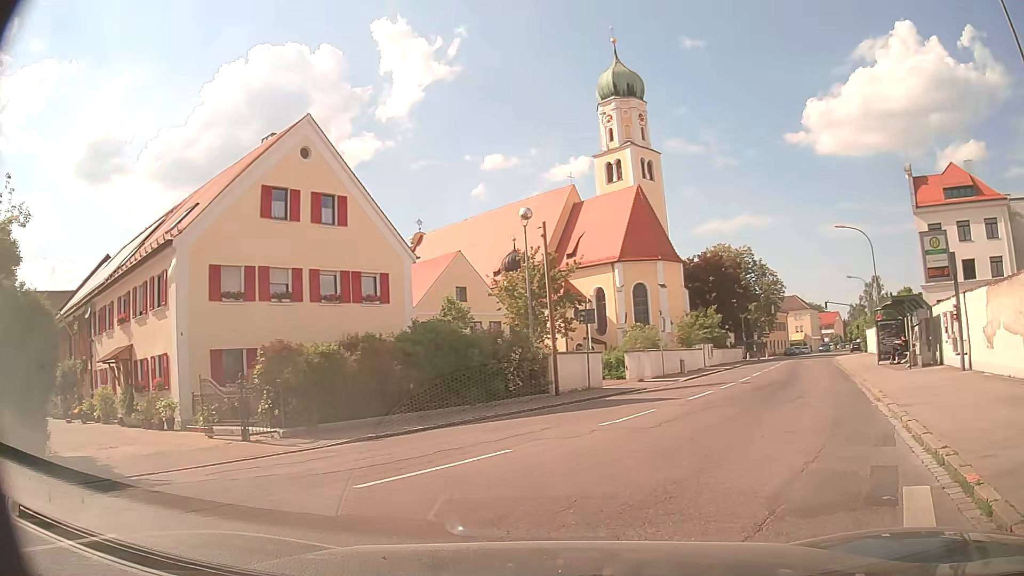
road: tertiary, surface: asphalt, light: Day
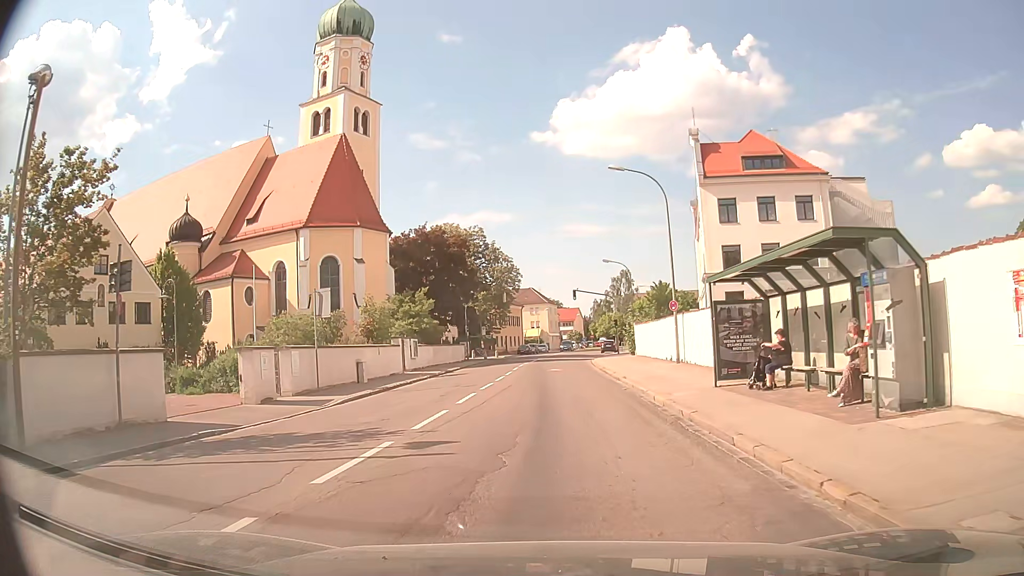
(+4.6, +15.4) m; +22°
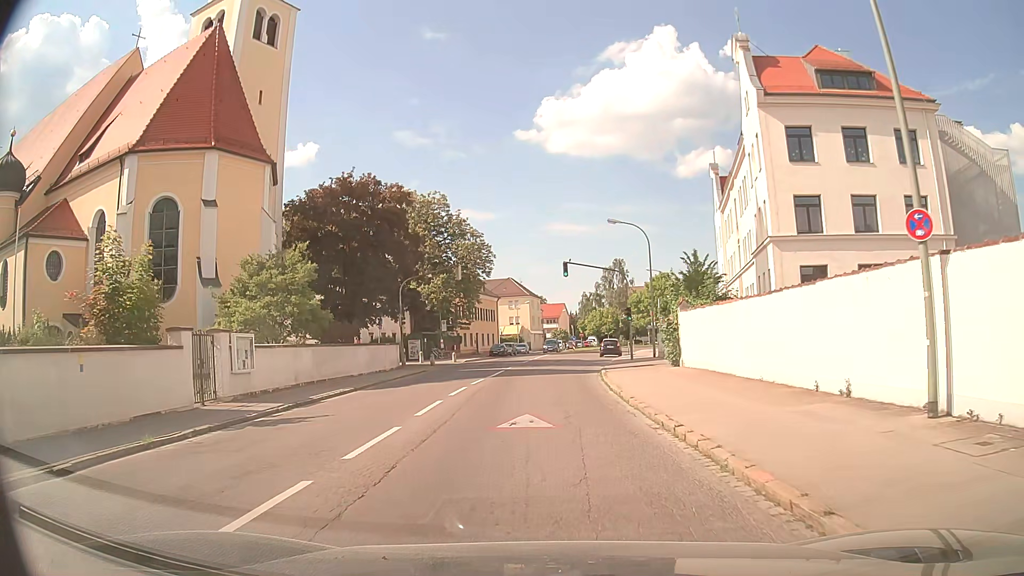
(+0.5, +21.1) m; +2°
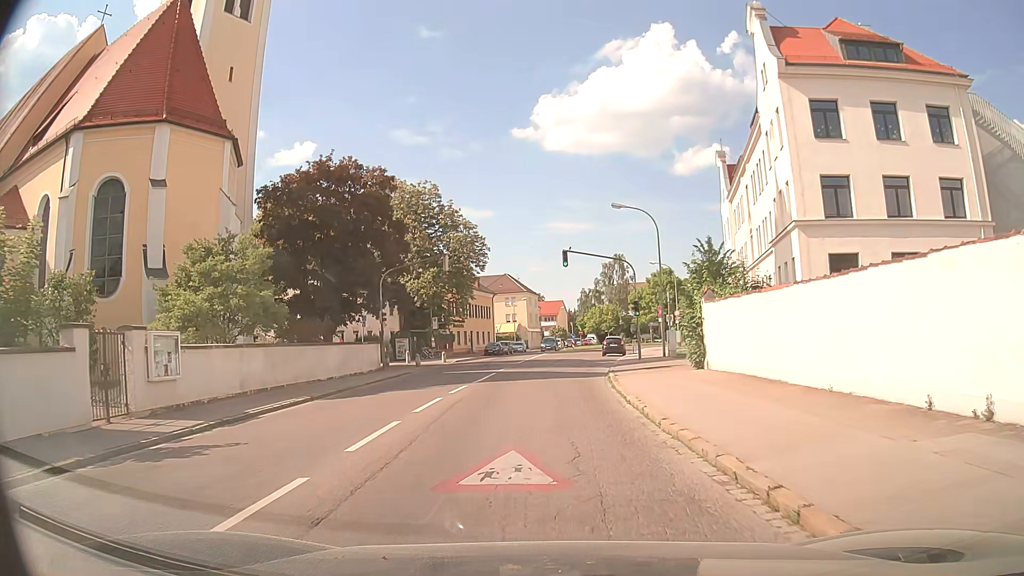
(0.0, +4.4) m; 0°
